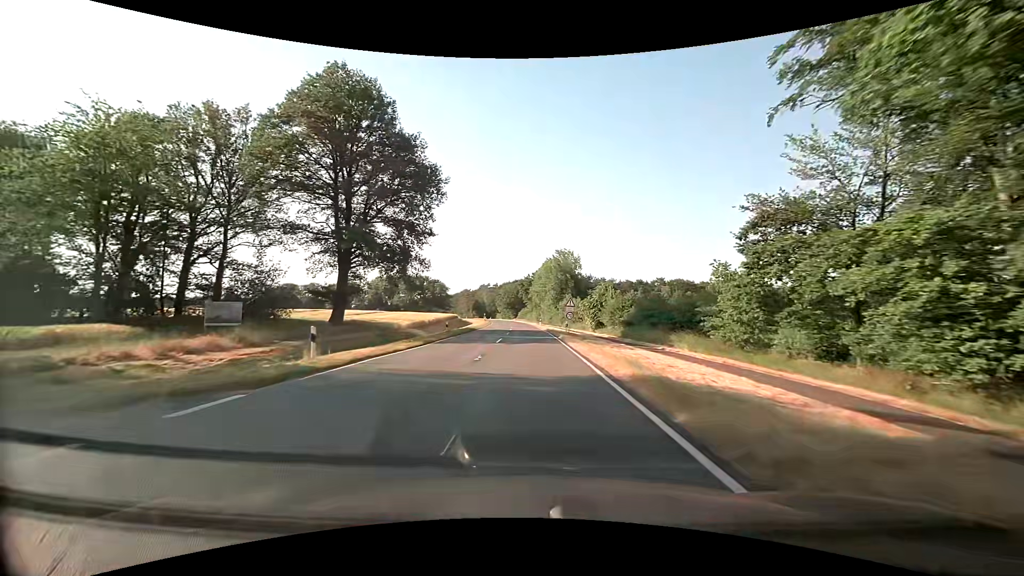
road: secondary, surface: asphalt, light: Day
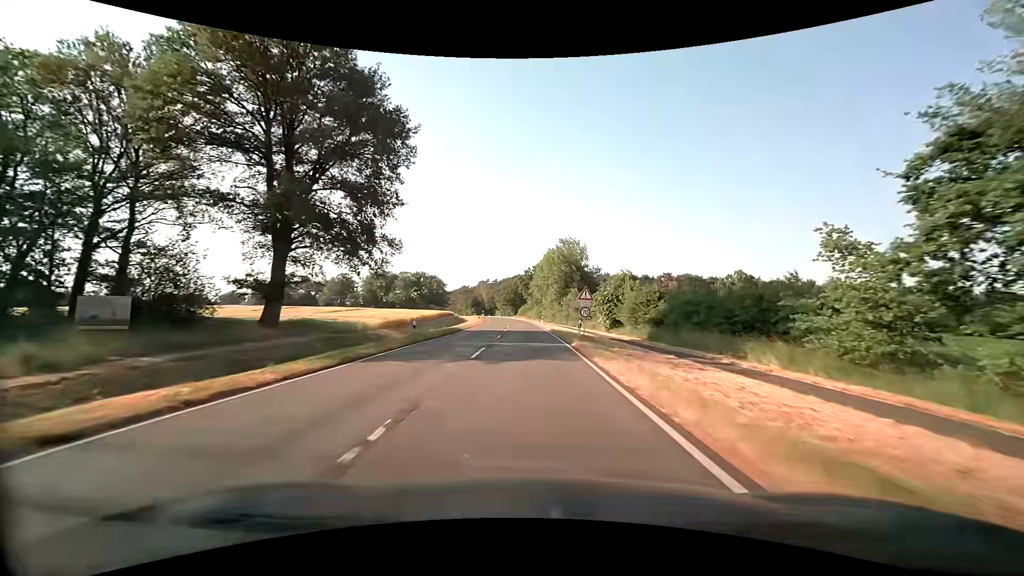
(0.0, +10.8) m; 0°
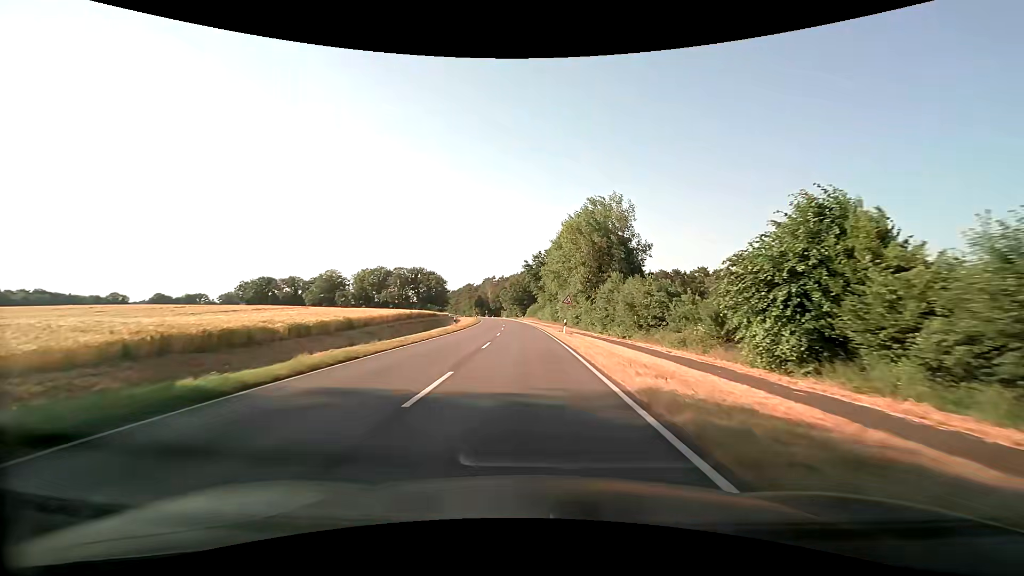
(-0.2, +32.3) m; -1°
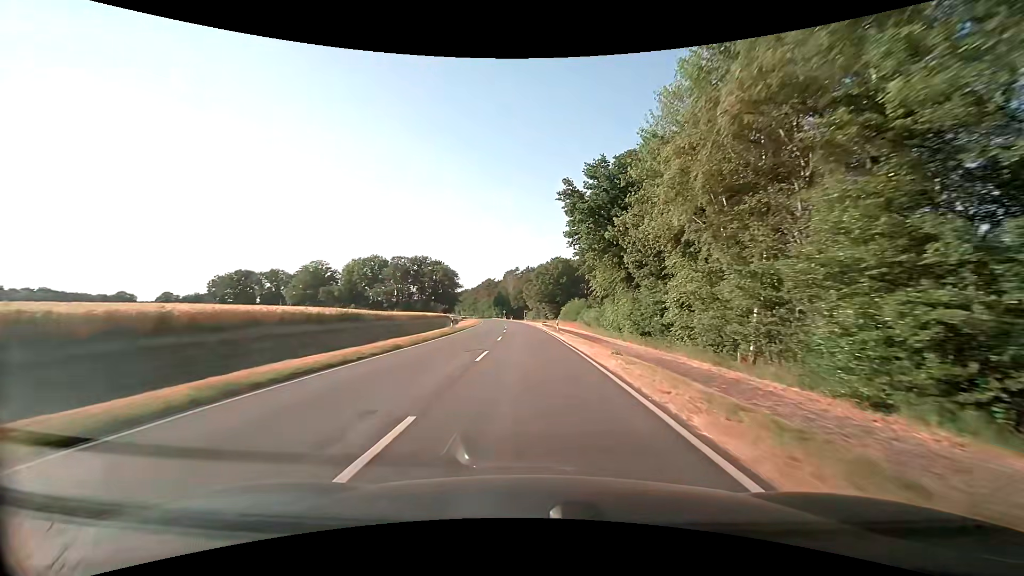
(-1.6, +53.9) m; -3°
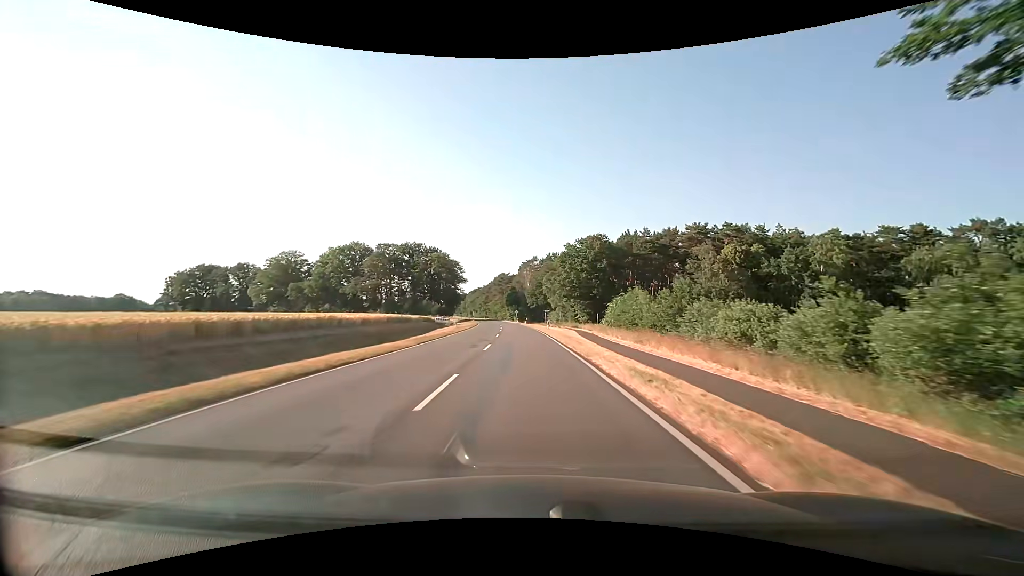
(-0.8, +43.0) m; -2°
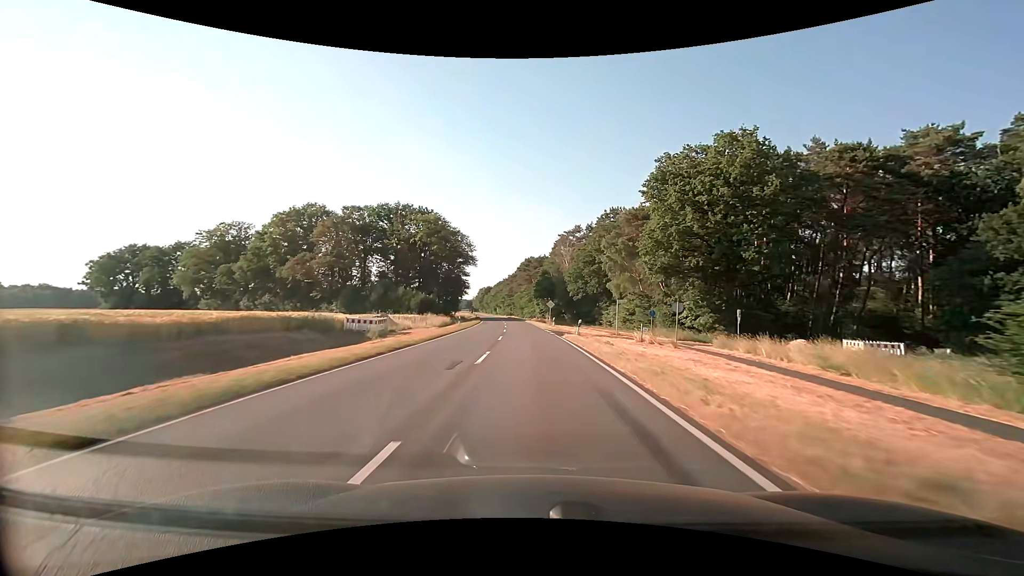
(-2.1, +53.7) m; -4°
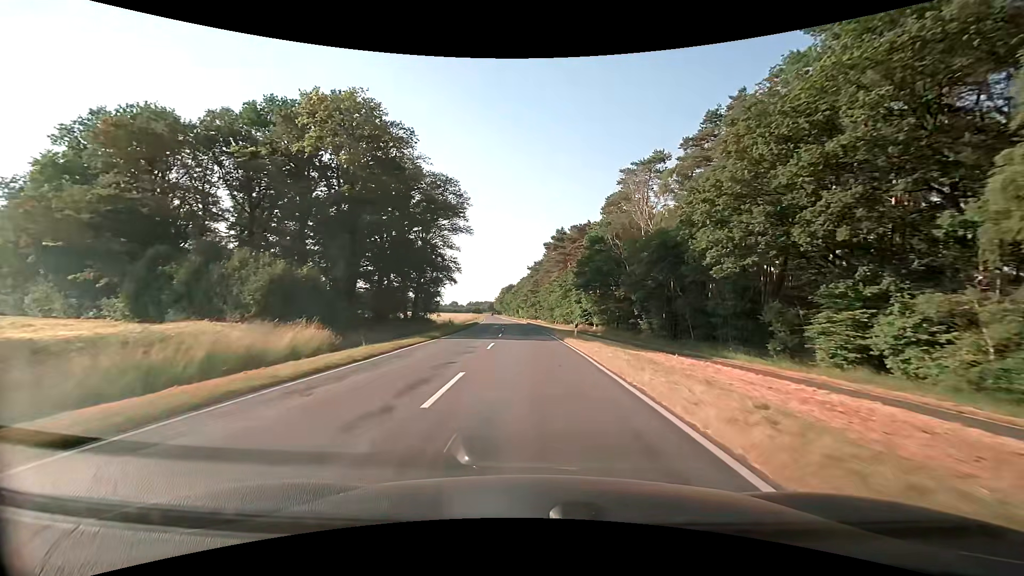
(-1.4, +54.0) m; -3°
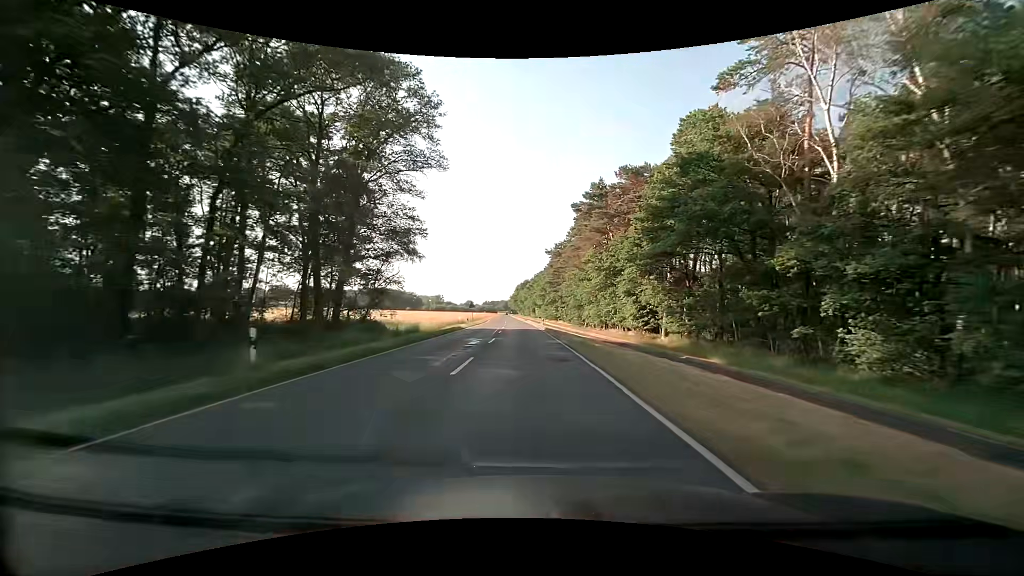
(-0.5, +32.4) m; -2°
(0, +10) (0, +20) (-1, +30) (-1, +40) (-1, +50) (-2, +60) (-2, +70) (-3, +80) (-3, +90) (-4, +100) m
